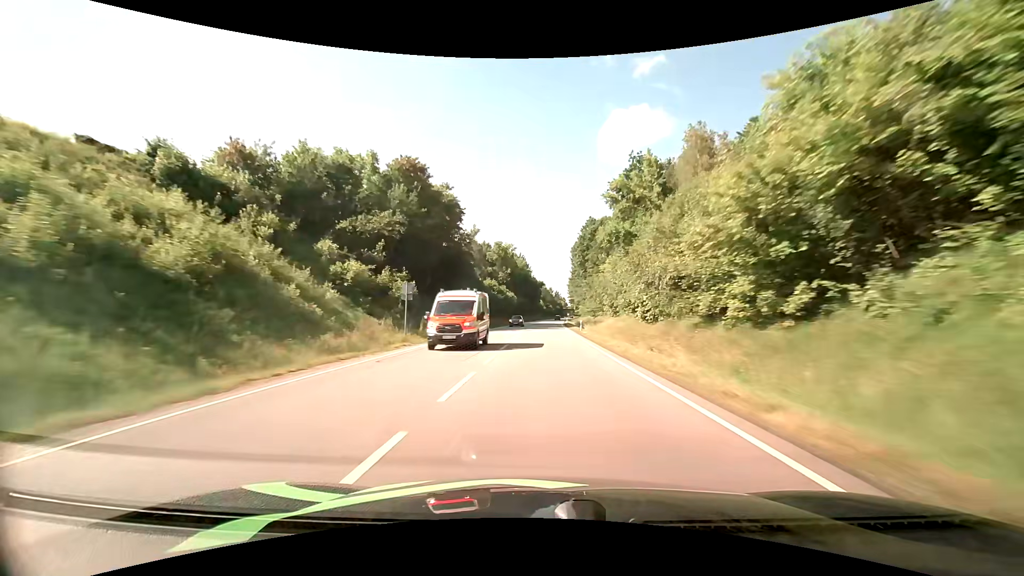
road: primary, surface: asphalt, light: Day
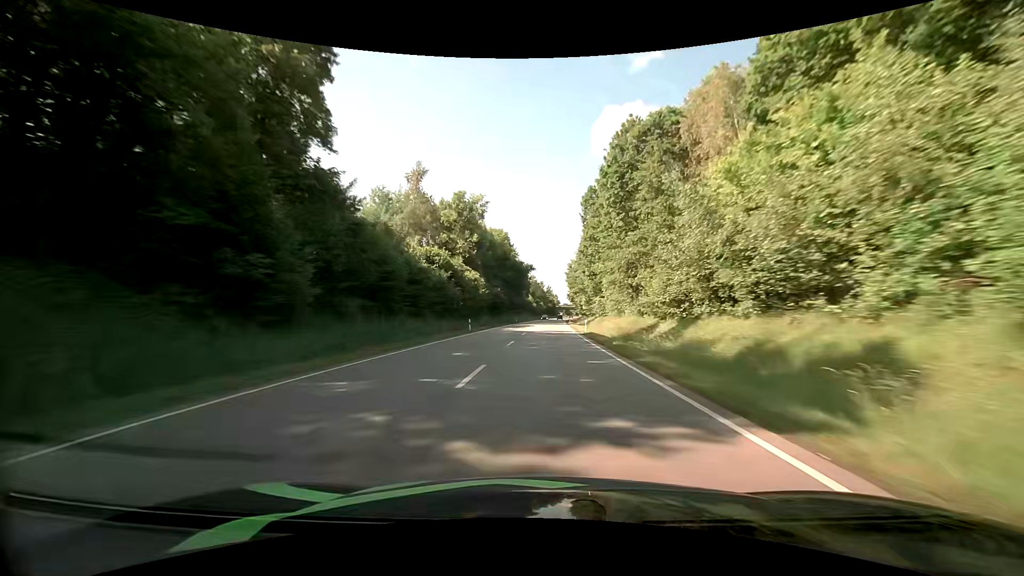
(+0.5, +52.3) m; +1°
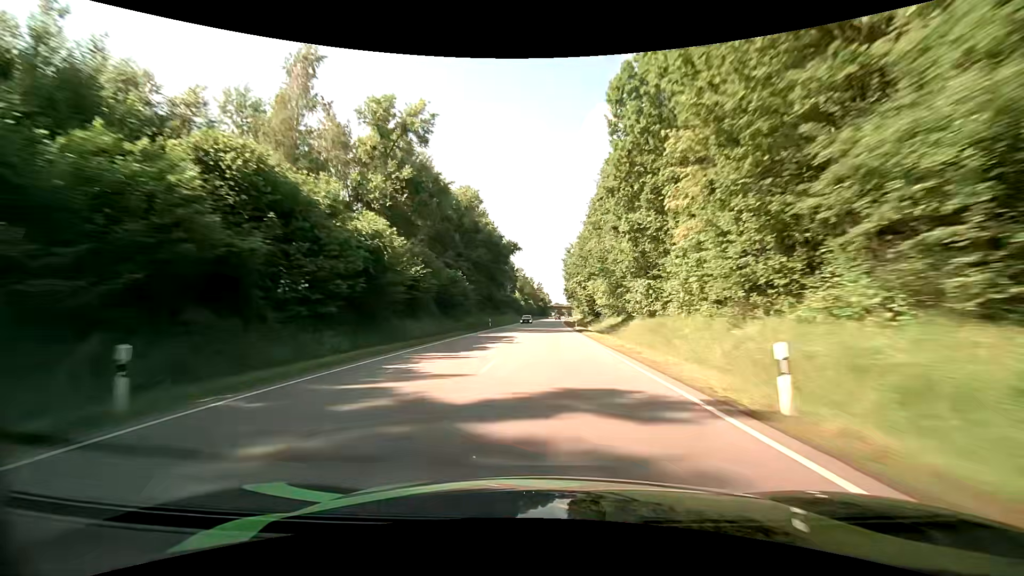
(+0.4, +34.7) m; +2°
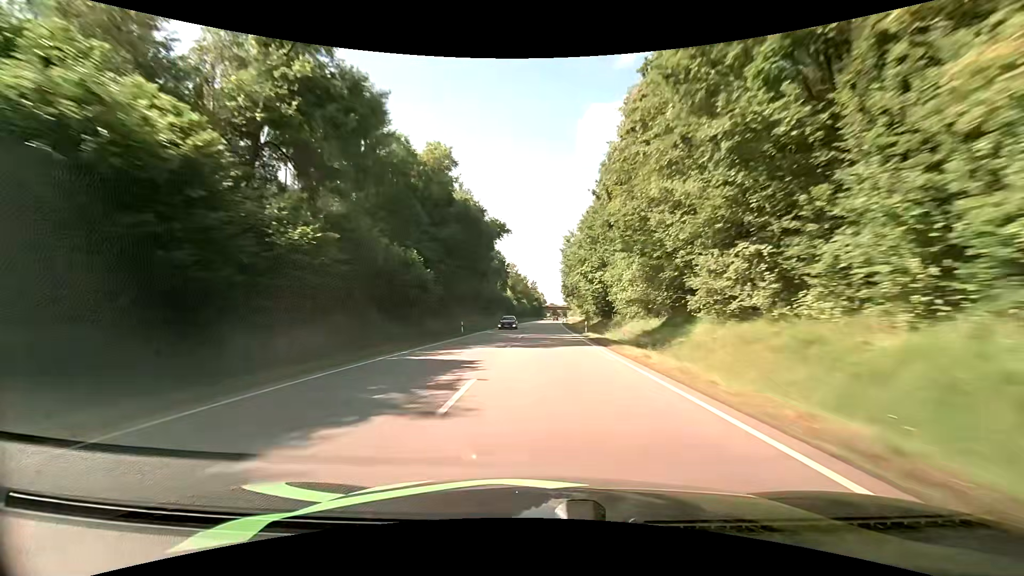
(0.0, +17.4) m; 0°
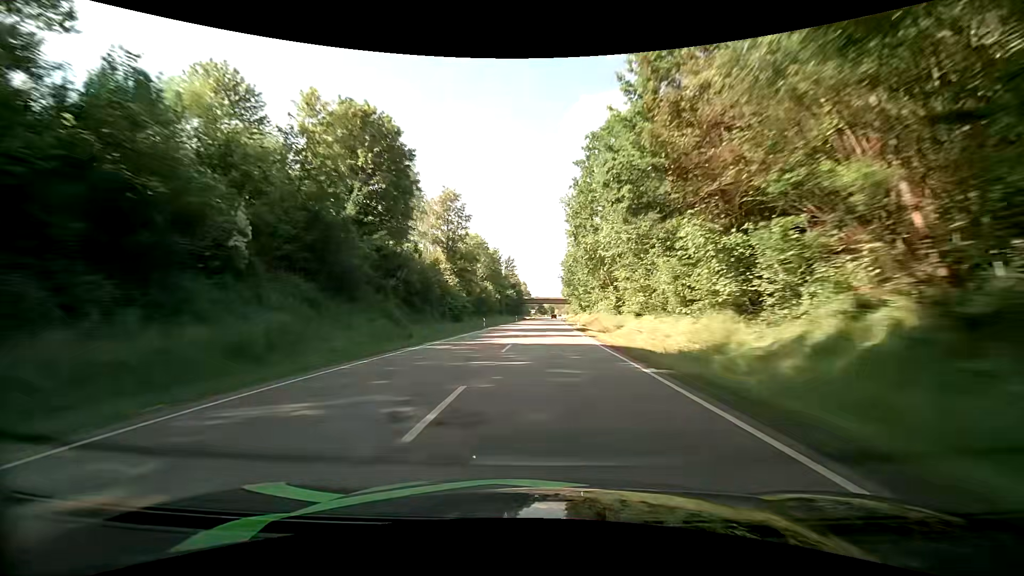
(+1.5, +87.5) m; +2°
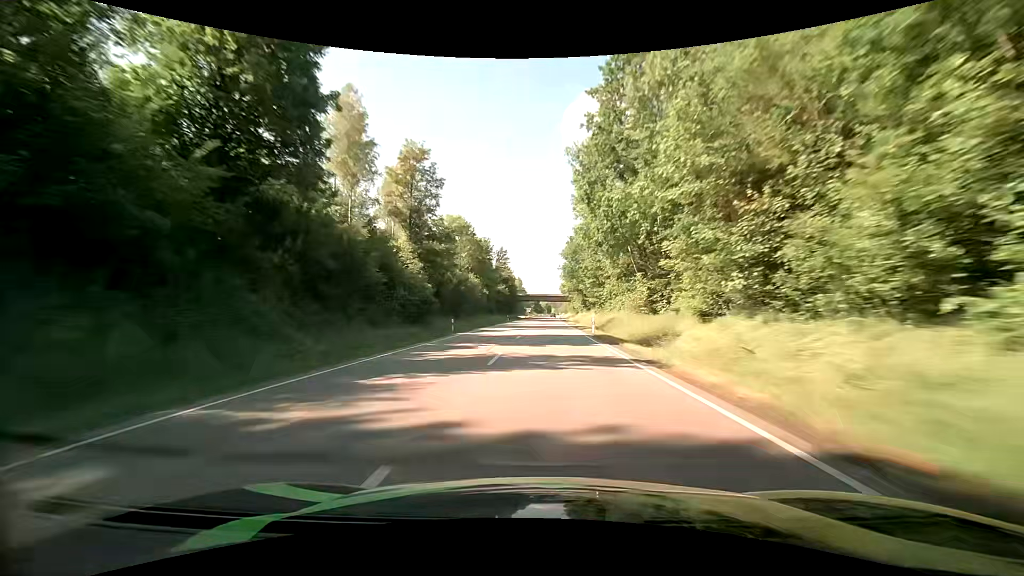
(+0.1, +17.2) m; +1°
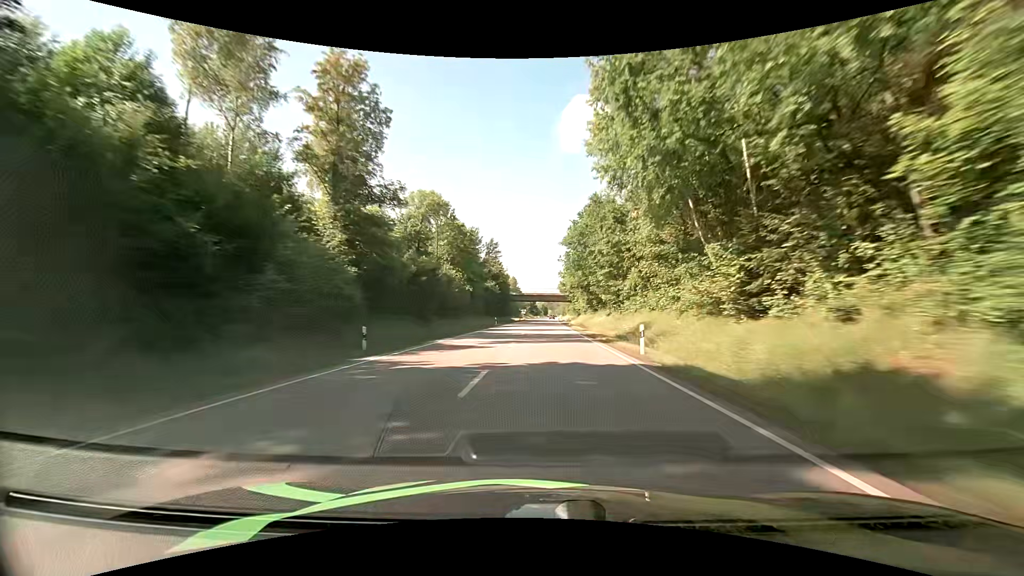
(+0.1, +17.0) m; 0°
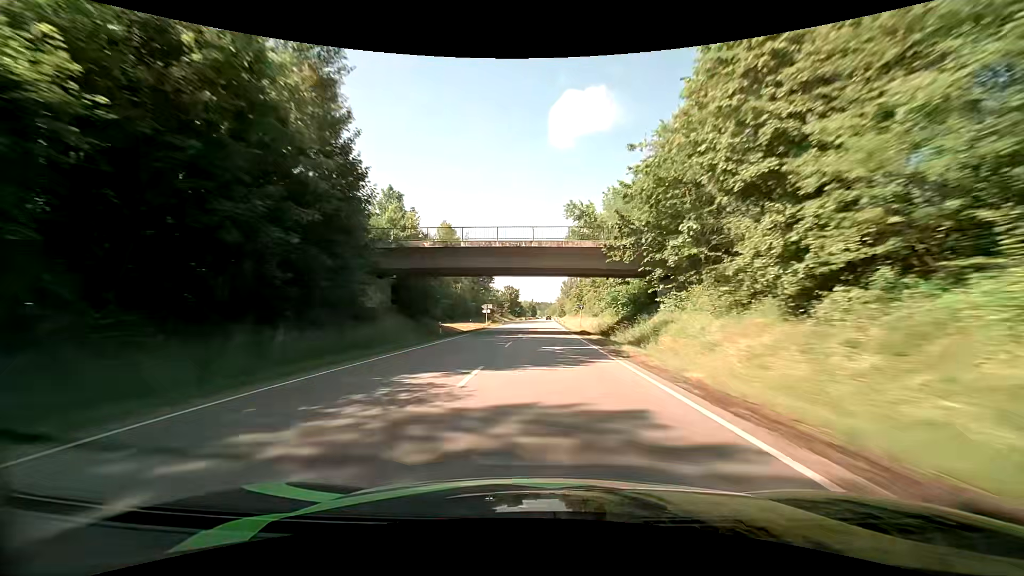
(+1.2, +84.8) m; +2°
(0, +10) (0, +20) (0, +30) (0, +40) (0, +50) (0, +60) (0, +70) (0, +80) (0, +90) (+1, +100) m
